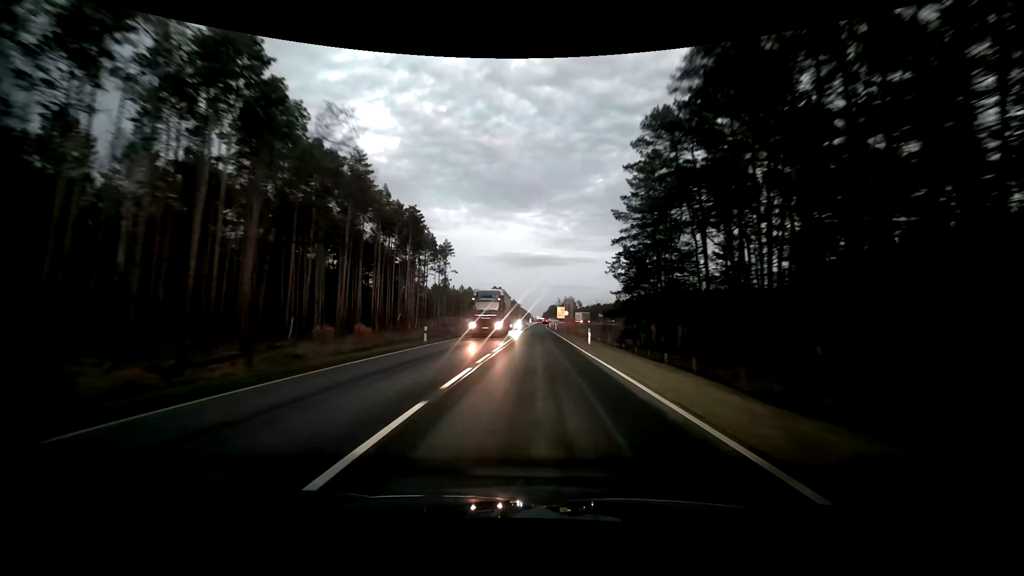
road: primary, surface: asphalt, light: Dusk
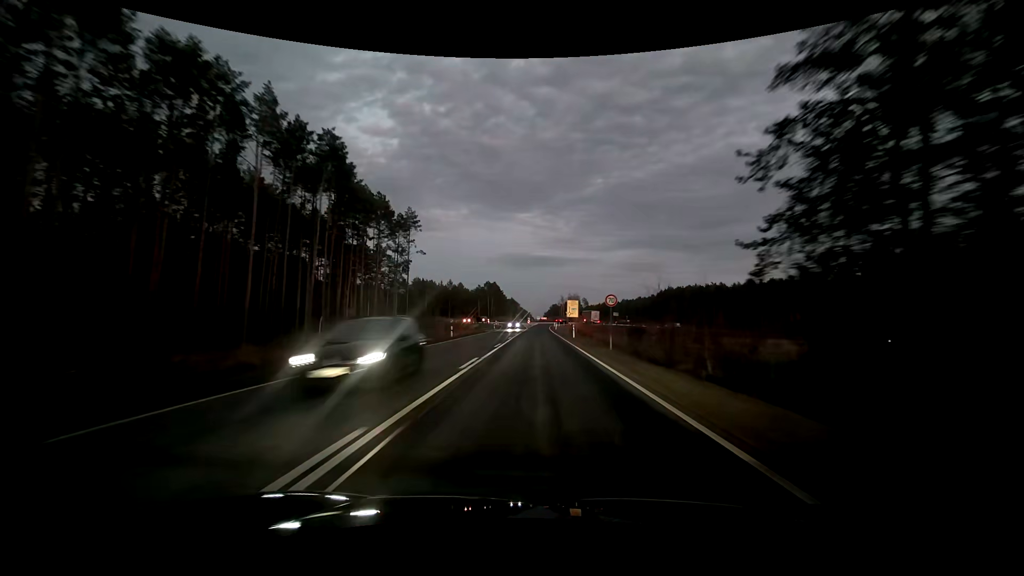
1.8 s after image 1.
(+0.1, +37.5) m; 0°
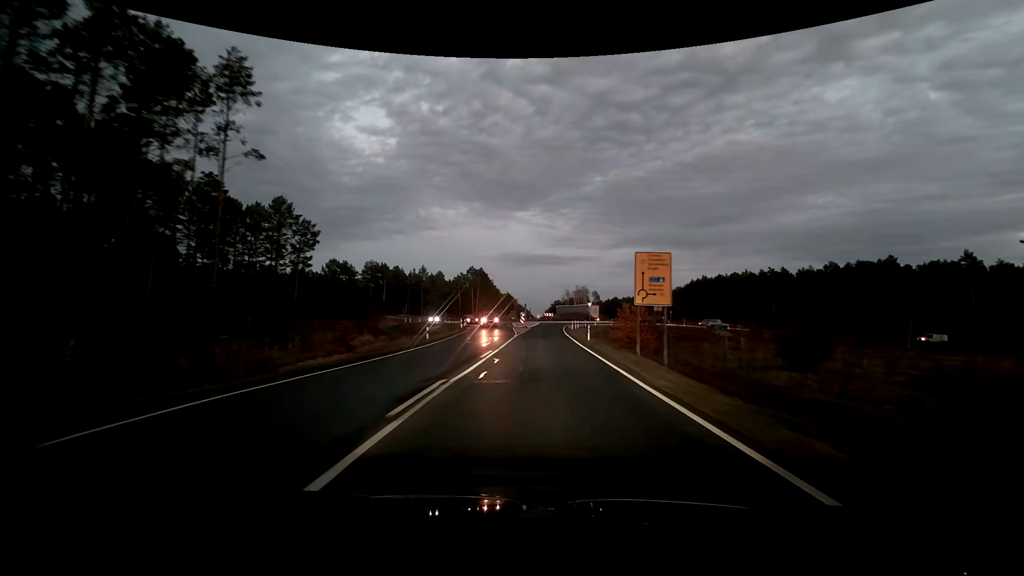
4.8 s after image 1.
(-0.2, +54.8) m; 0°
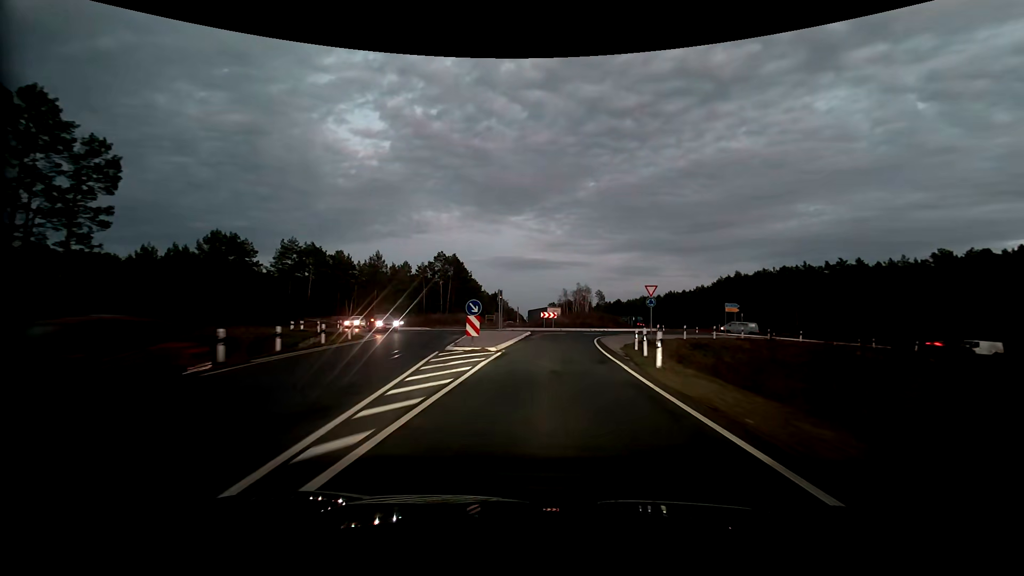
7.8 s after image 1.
(+0.2, +42.8) m; +1°
(0, +10) (0, +20) (+1, +30) (+4, +40) (+10, +47) (+17, +54) (+26, +58) (+36, +61) (+46, +62) (+56, +63) m
